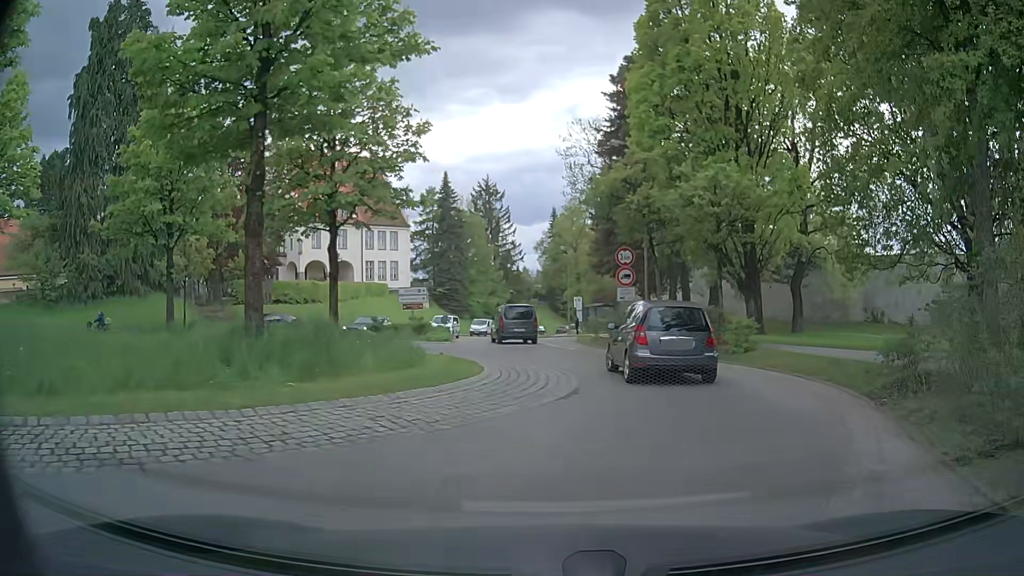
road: secondary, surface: asphalt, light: Day
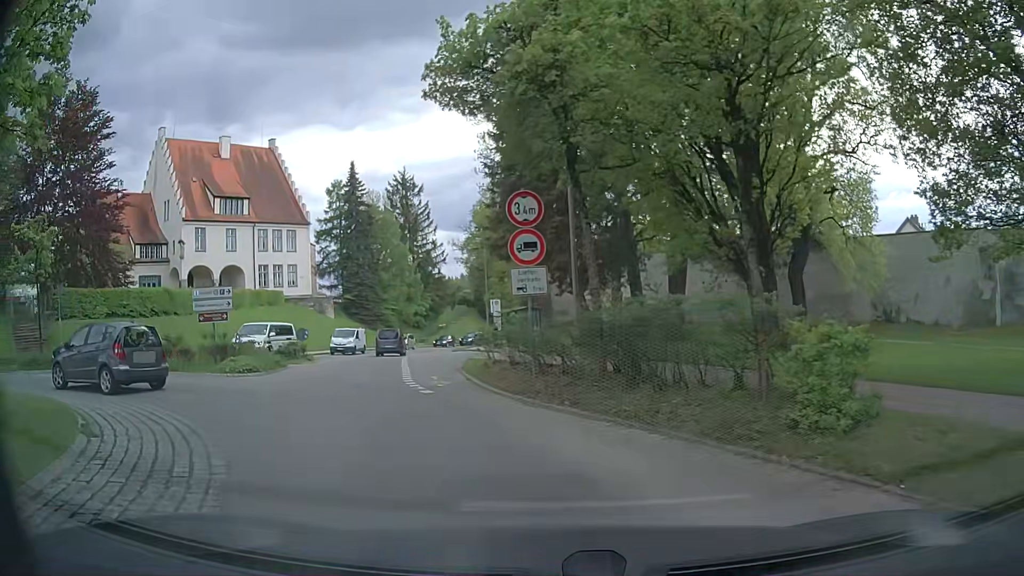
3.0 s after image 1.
(+2.3, +12.8) m; +5°
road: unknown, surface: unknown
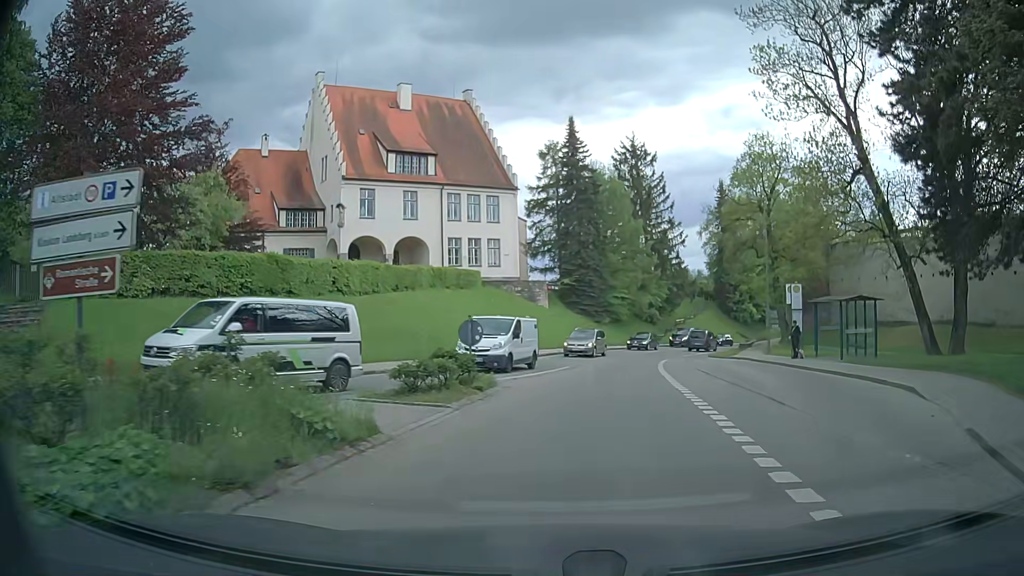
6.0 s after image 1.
(-4.3, +16.2) m; -18°
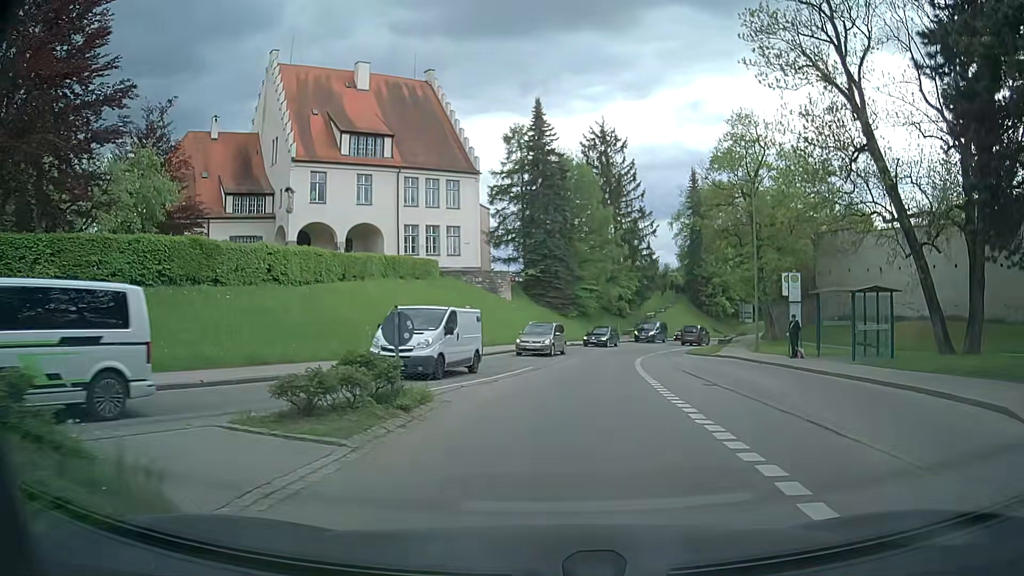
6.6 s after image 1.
(+0.1, +4.1) m; +3°
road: secondary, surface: asphalt
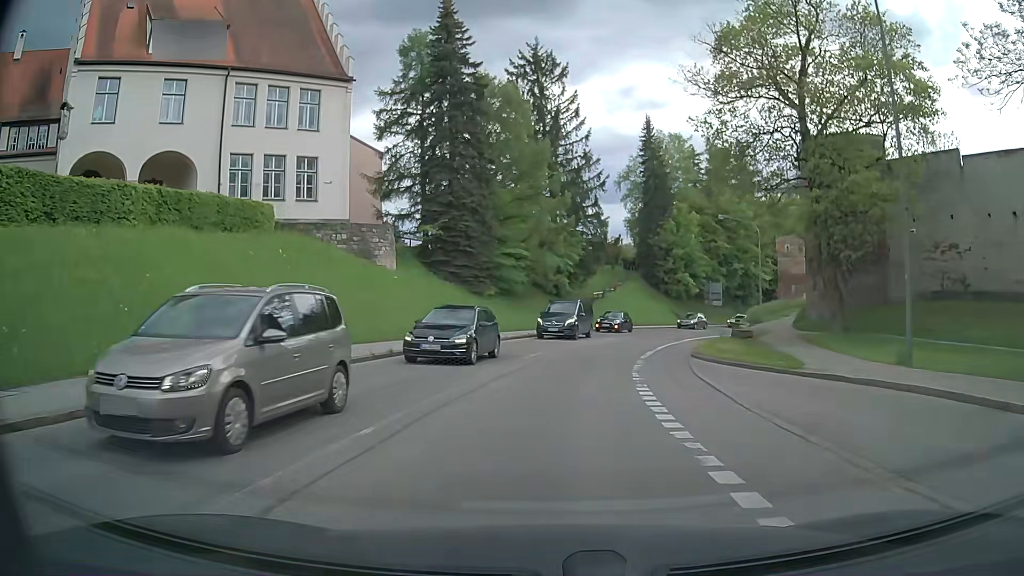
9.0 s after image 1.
(+1.1, +20.6) m; +6°
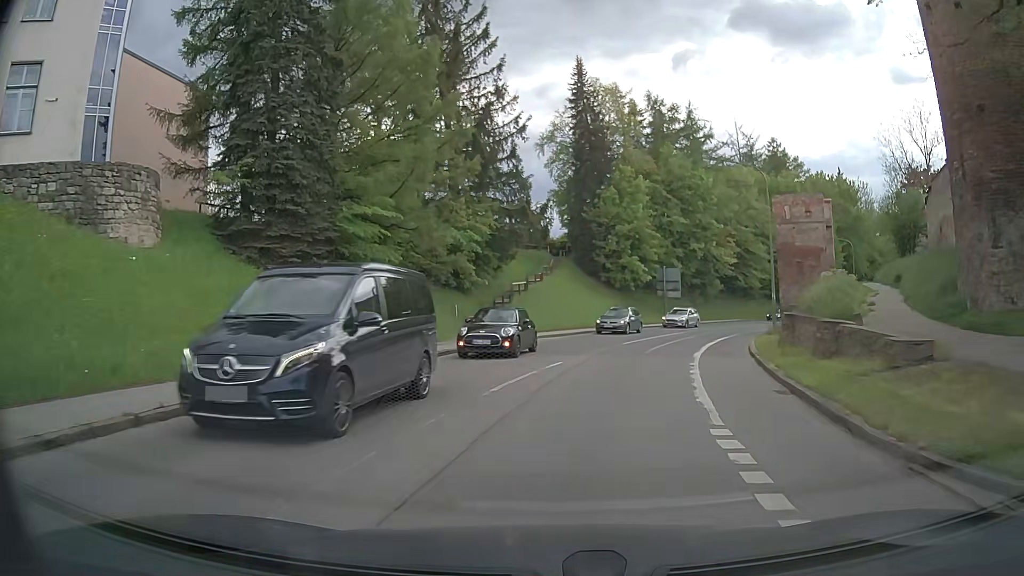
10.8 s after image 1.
(+1.0, +18.5) m; +7°
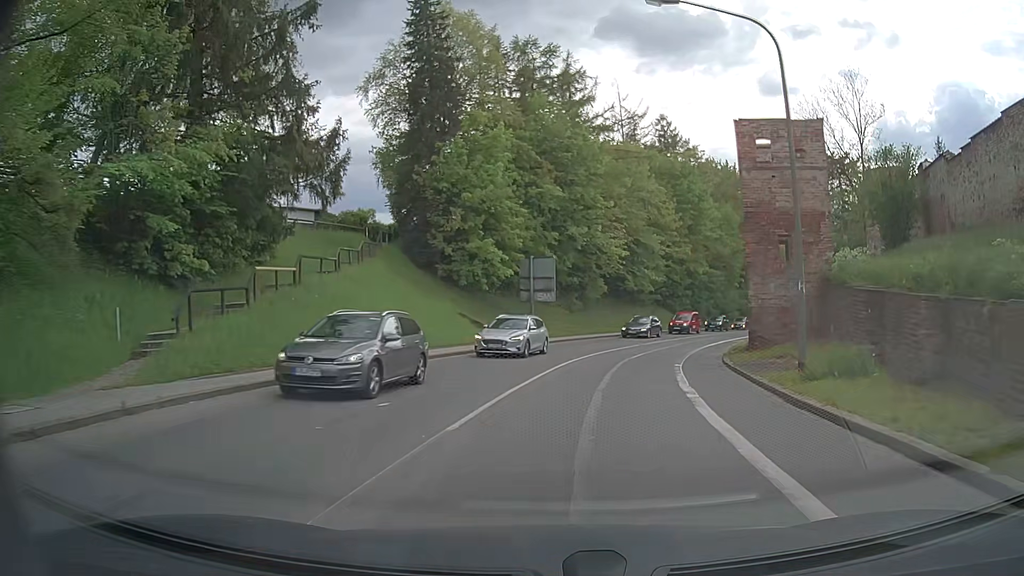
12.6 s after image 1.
(+2.3, +18.8) m; +13°
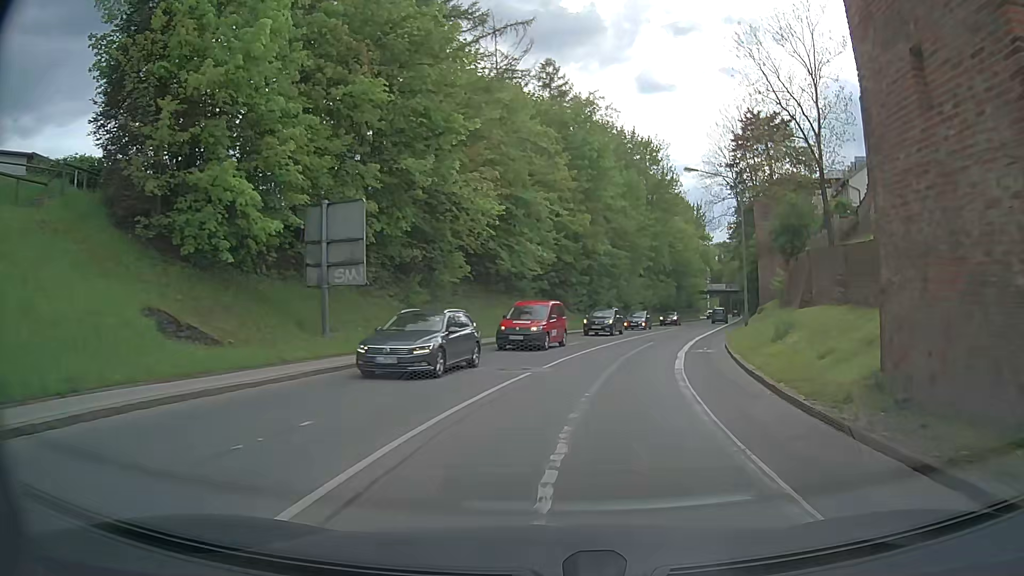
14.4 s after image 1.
(+1.9, +19.8) m; +11°
